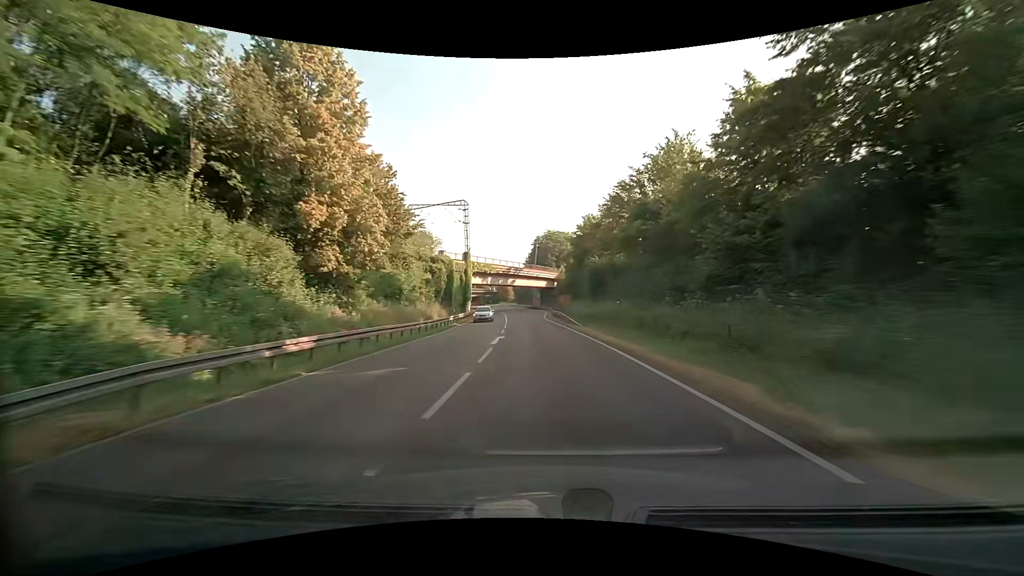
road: primary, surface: asphalt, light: Day
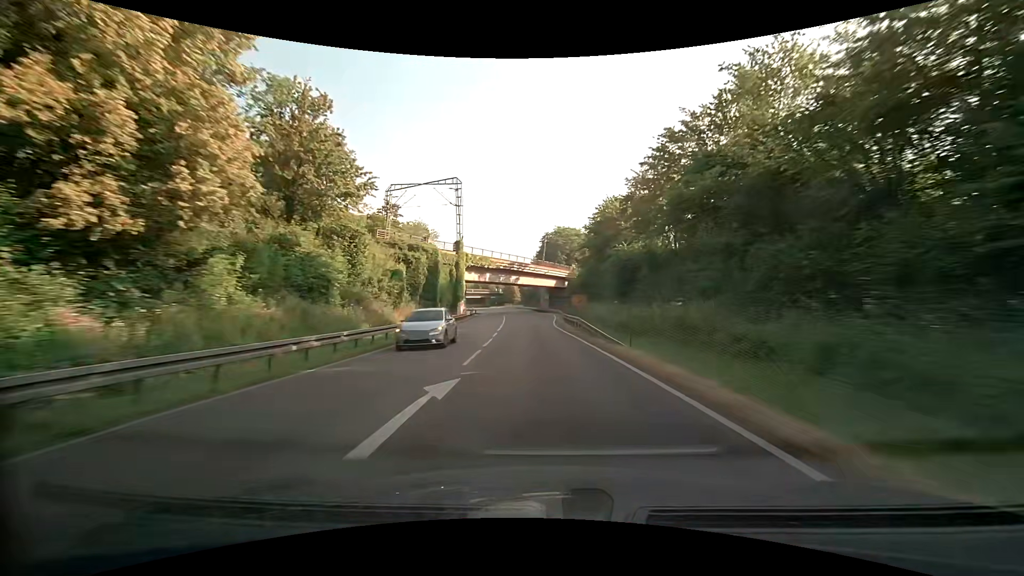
(-0.1, +13.8) m; -1°
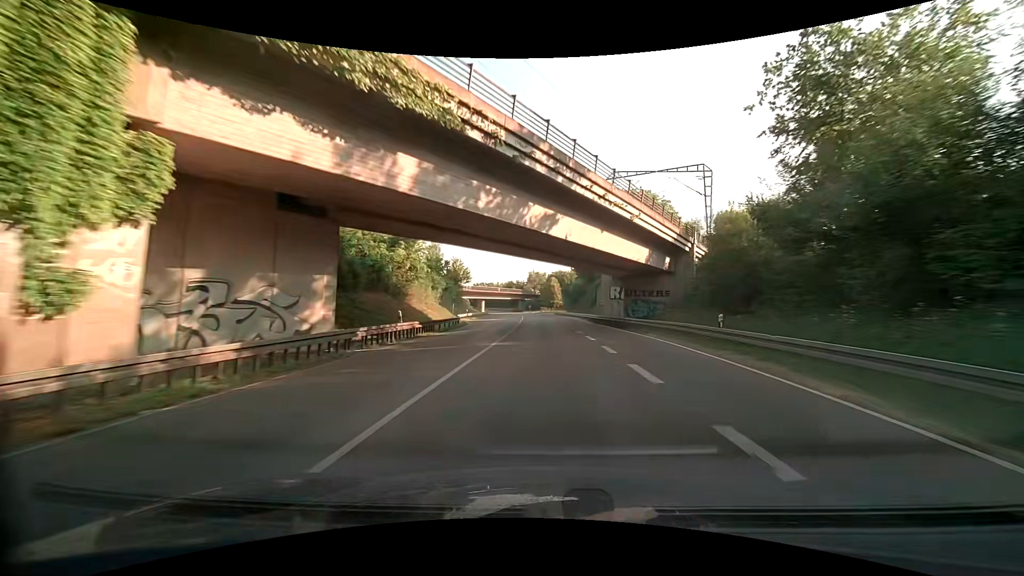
(-2.5, +55.2) m; -5°
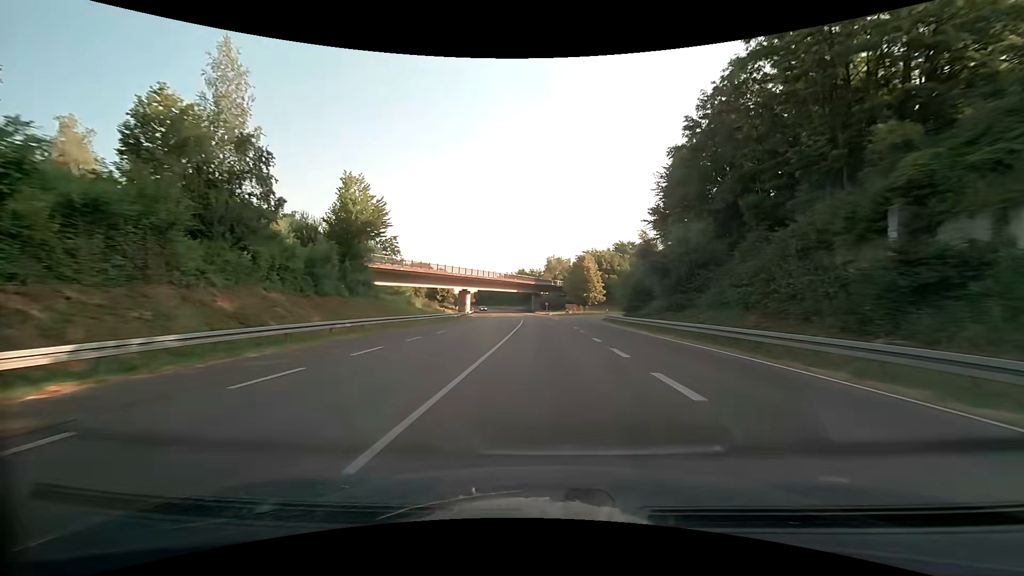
(-1.6, +69.1) m; -2°
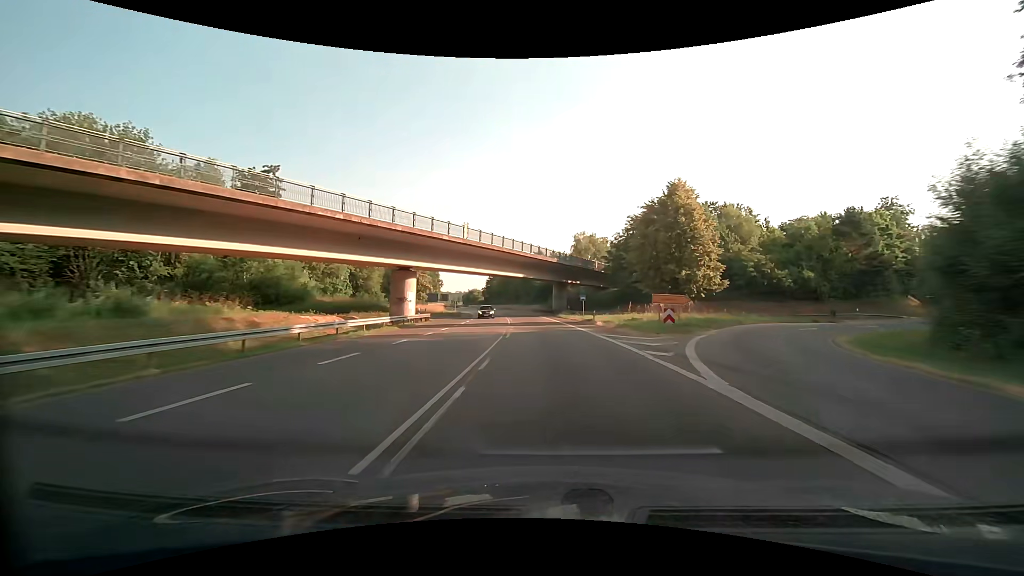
(-1.1, +55.4) m; -3°
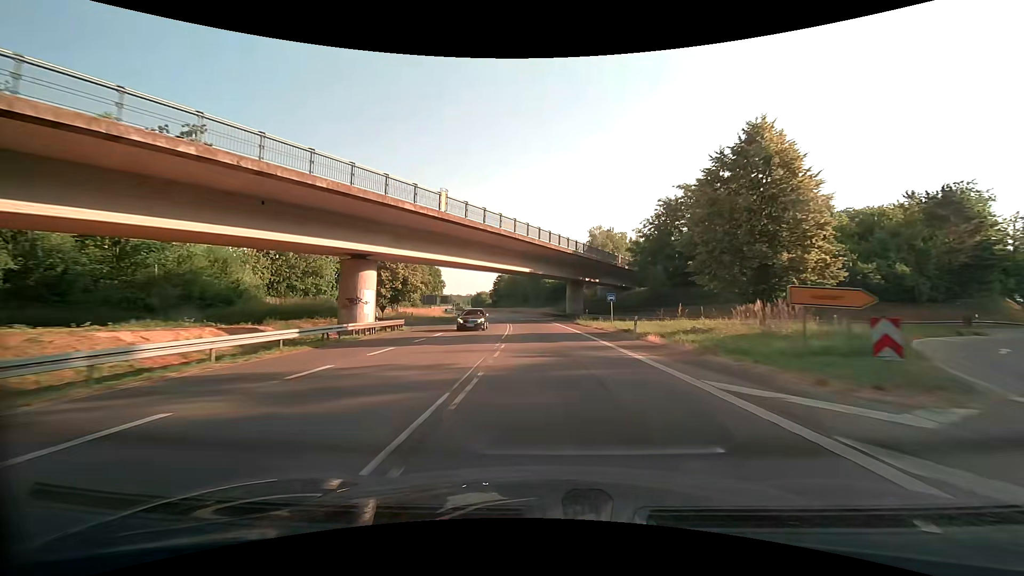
(-0.1, +13.9) m; -1°
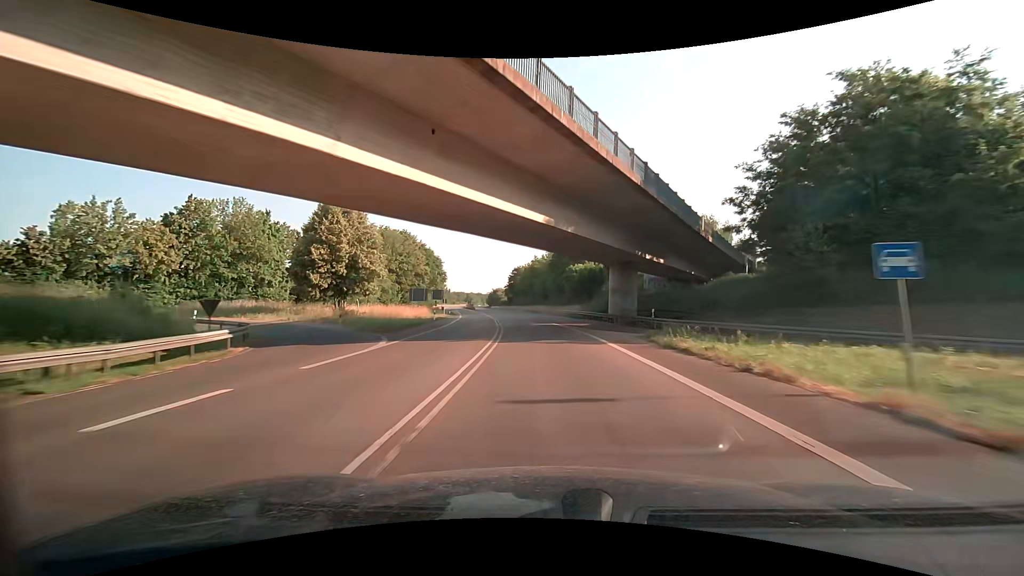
(-0.6, +27.7) m; -2°
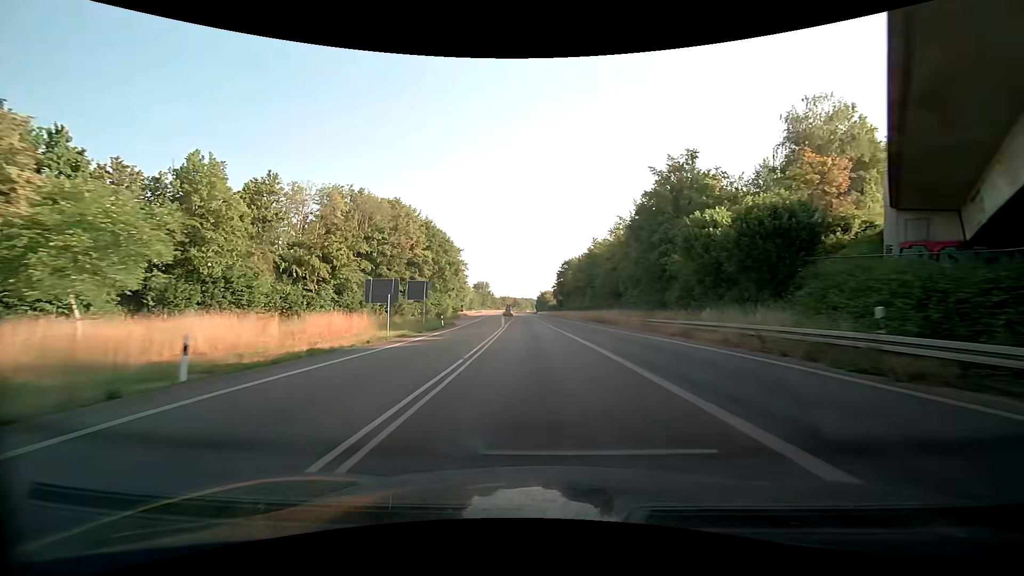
(-1.9, +41.6) m; -6°
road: trunk
(0, +10) (0, +20) (-1, +30) (-1, +40) (-2, +50) (-3, +60) (-3, +70) (-4, +80) (-5, +90) (-6, +100) m
